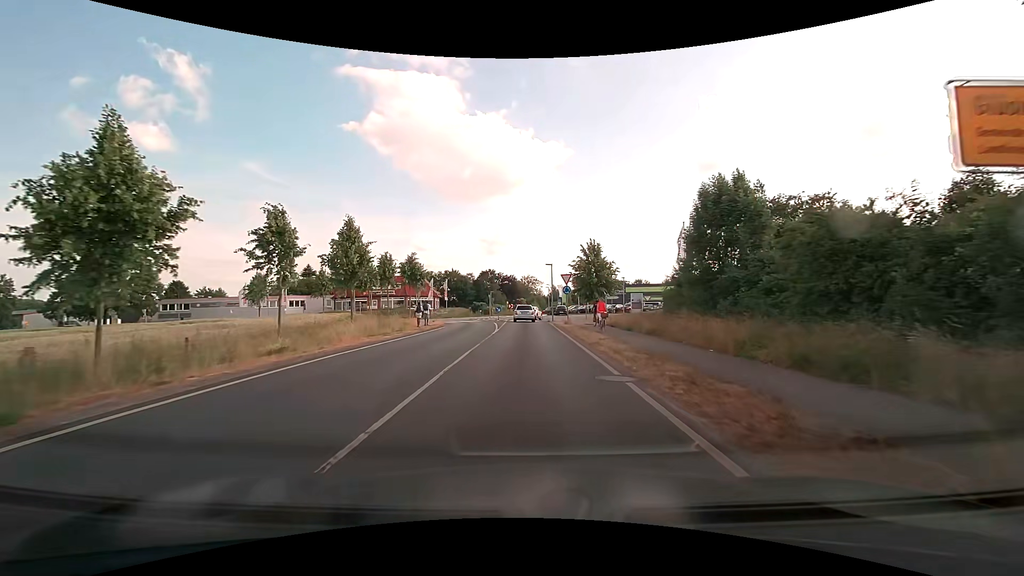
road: secondary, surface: asphalt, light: Day
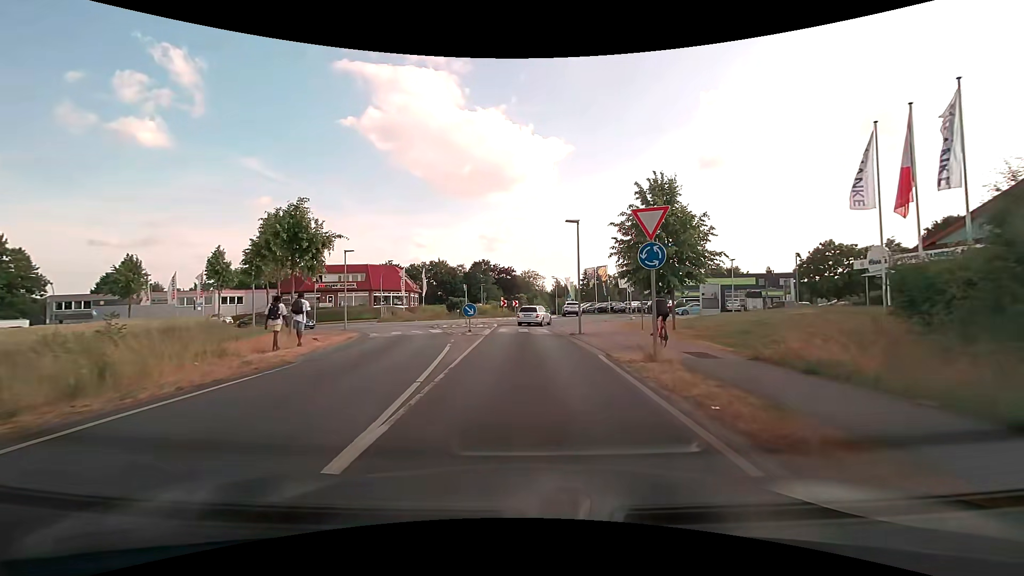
(0.0, +22.3) m; 0°
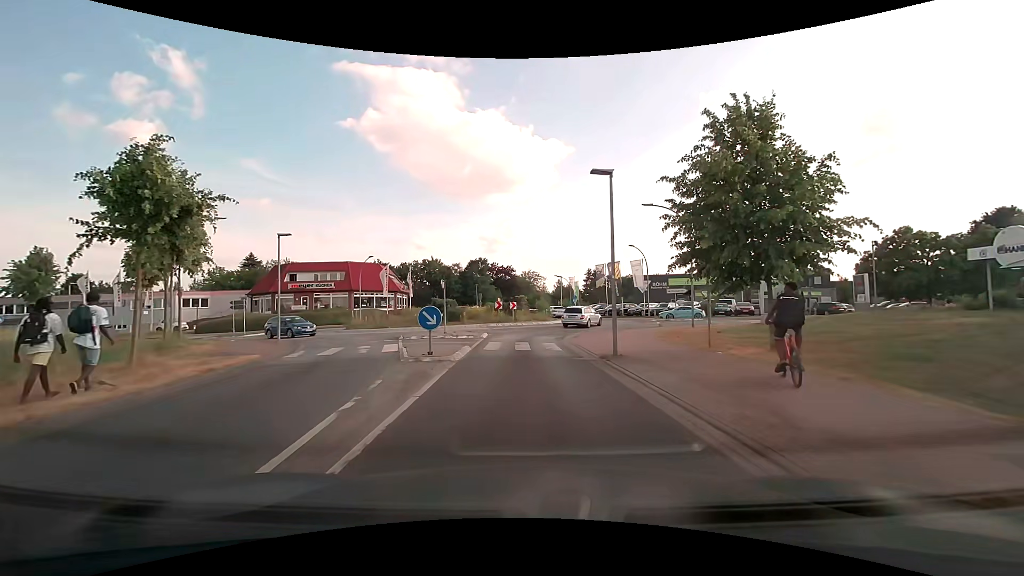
(0.0, +8.6) m; 0°
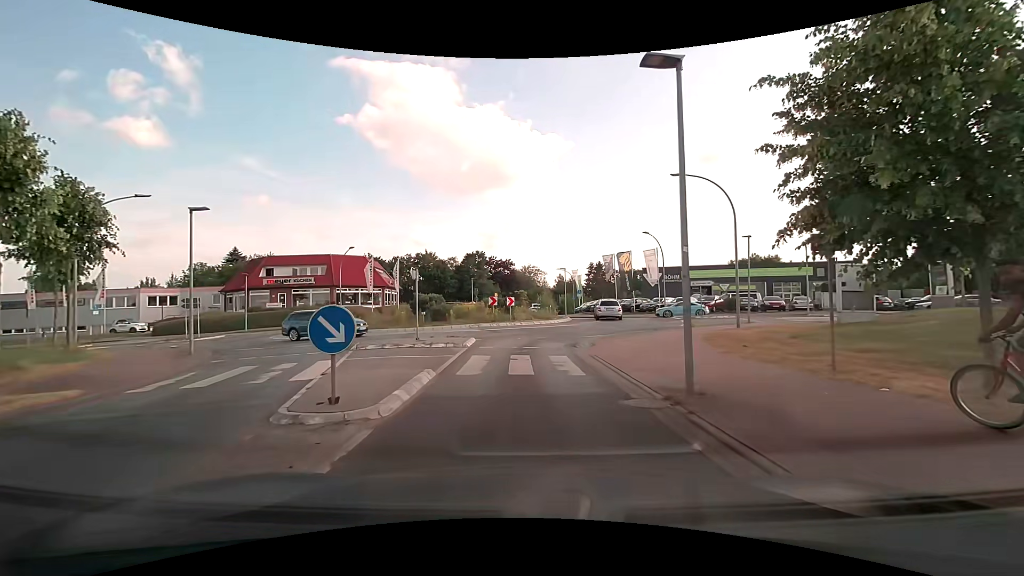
(0.0, +5.9) m; 0°
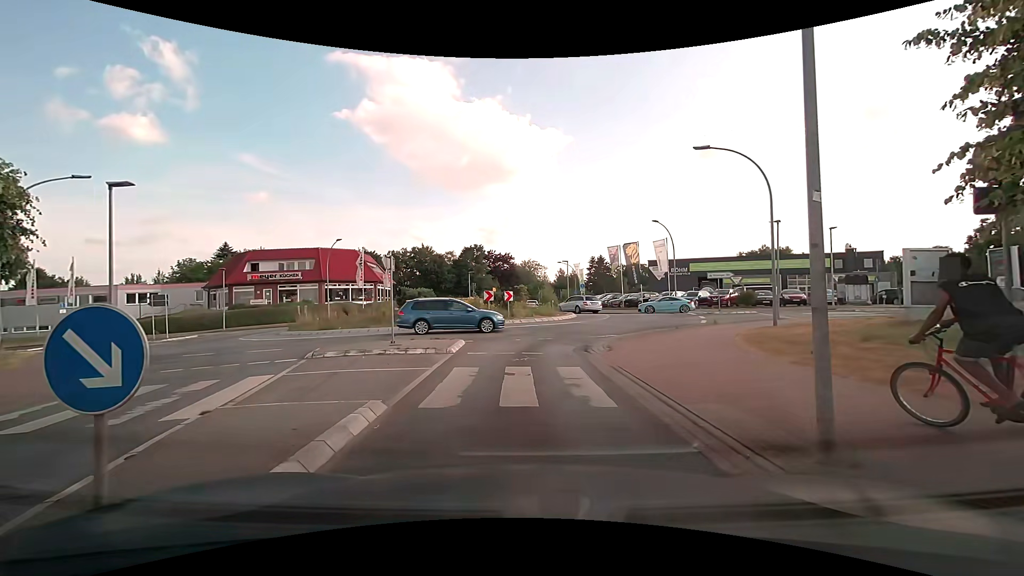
(0.0, +3.1) m; -2°
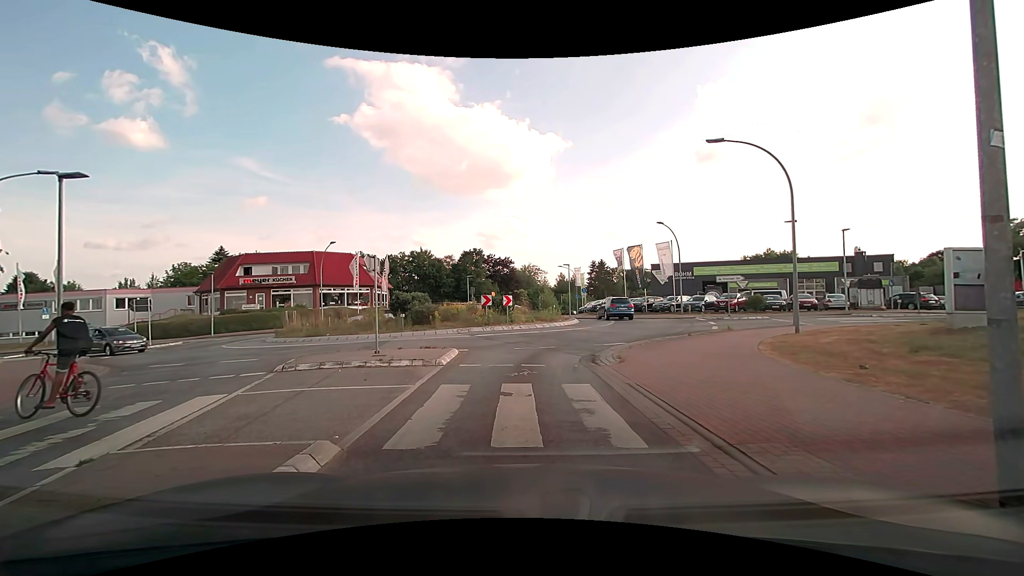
(0.0, +1.5) m; +2°
